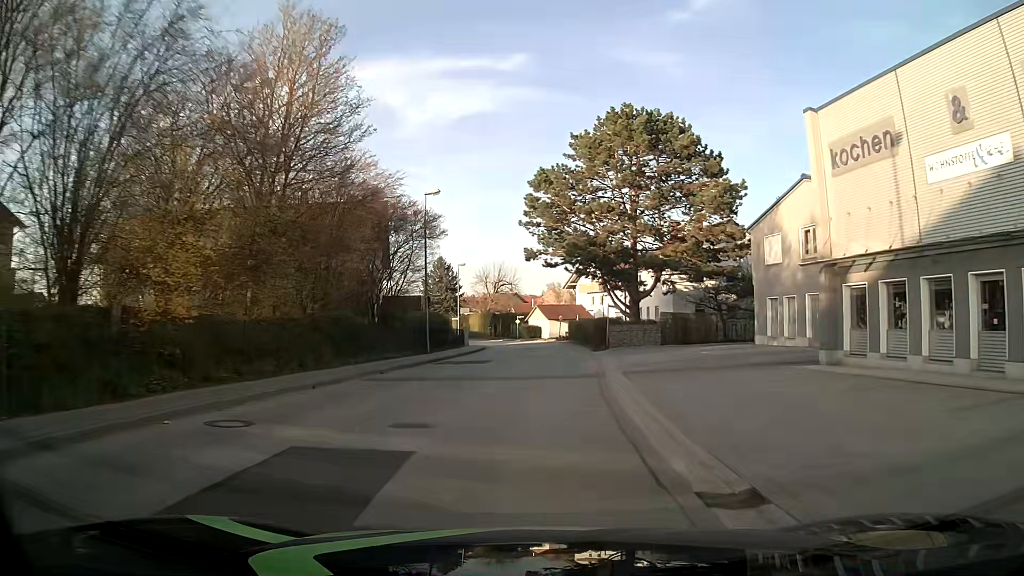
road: unclassified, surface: asphalt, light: Day
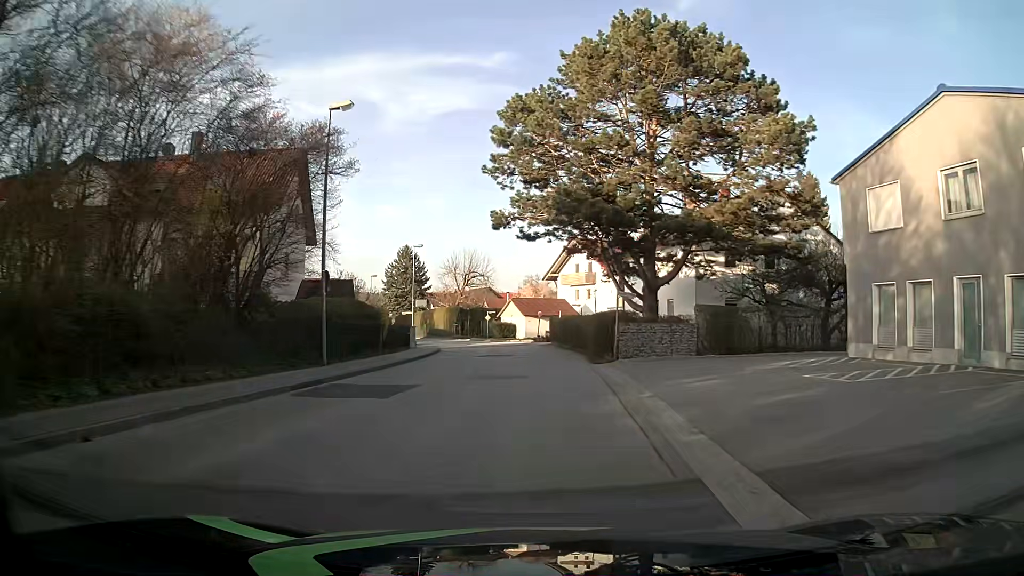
(+0.4, +13.5) m; +2°
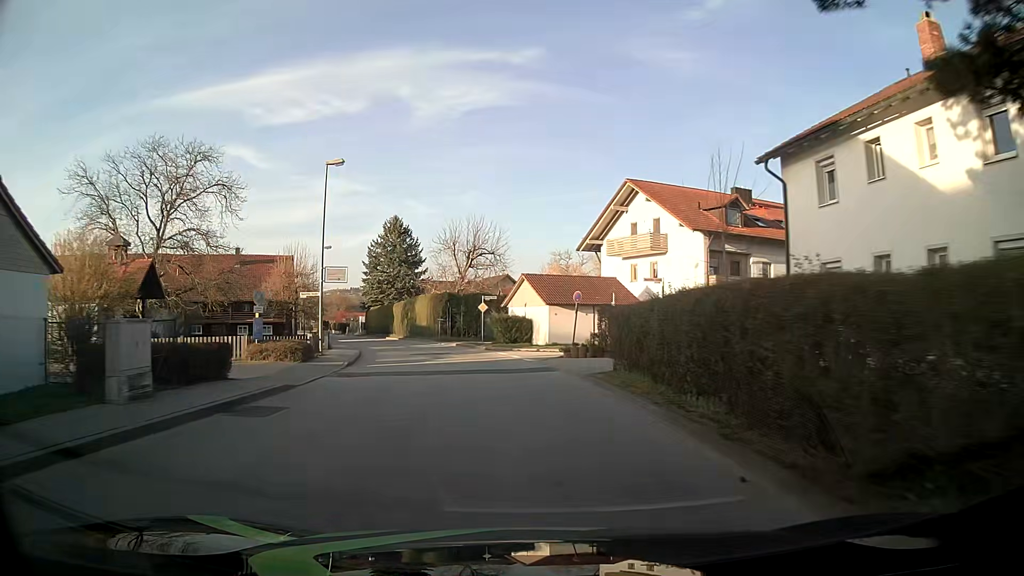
(+0.1, +28.7) m; -1°
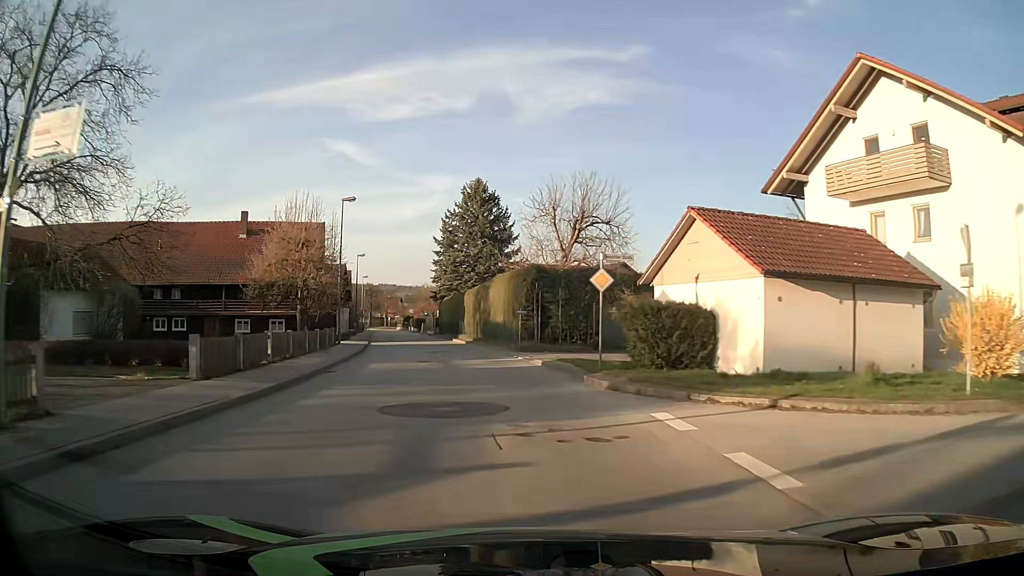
(-1.9, +22.1) m; -10°
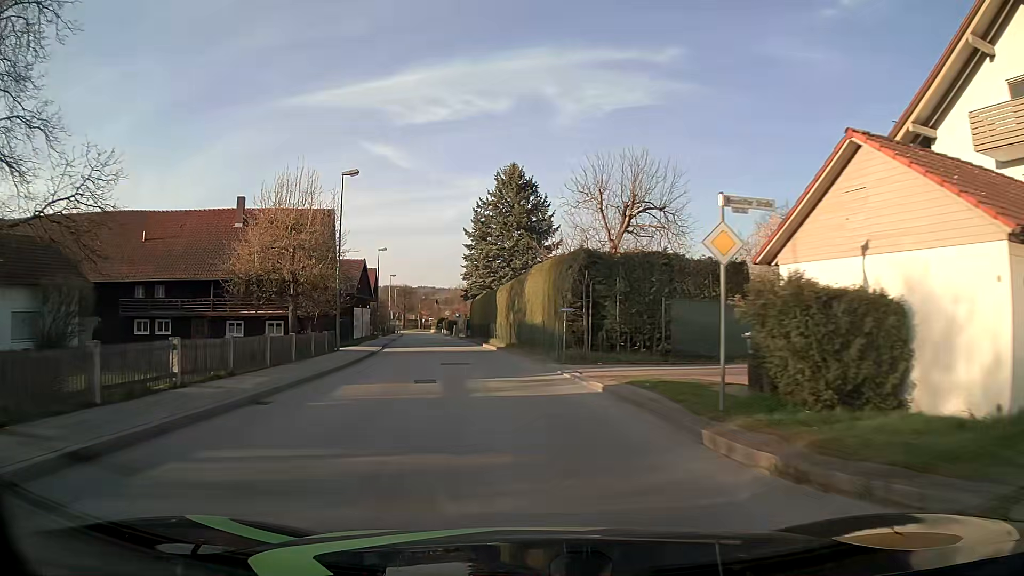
(-0.2, +7.5) m; -3°
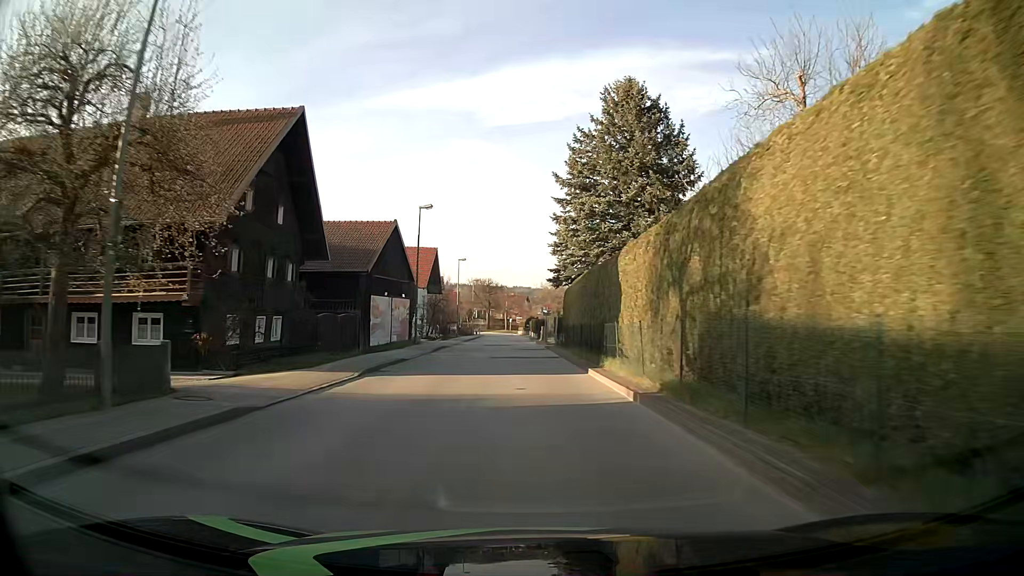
(-1.9, +22.5) m; -8°
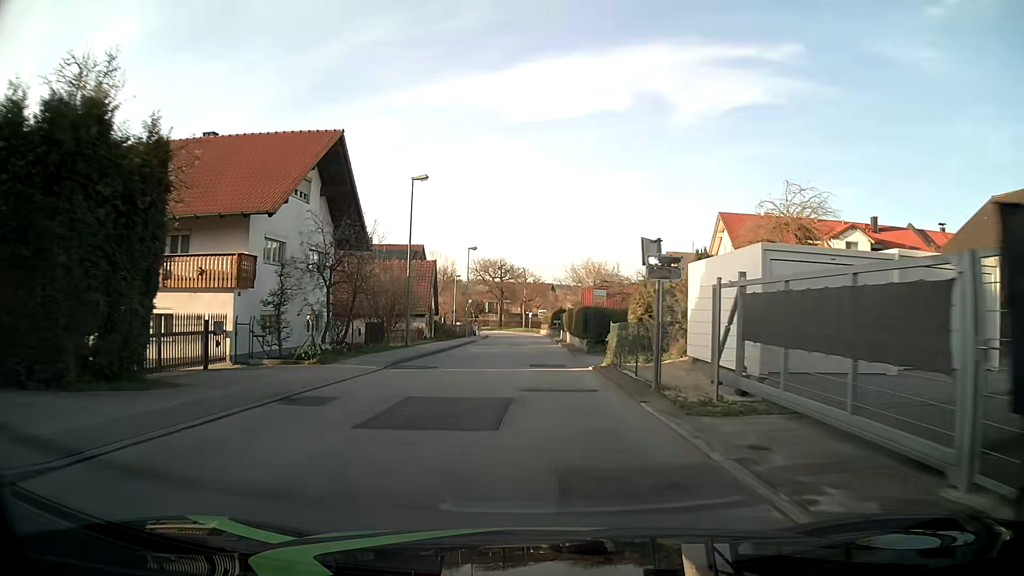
(-1.0, +38.1) m; -2°
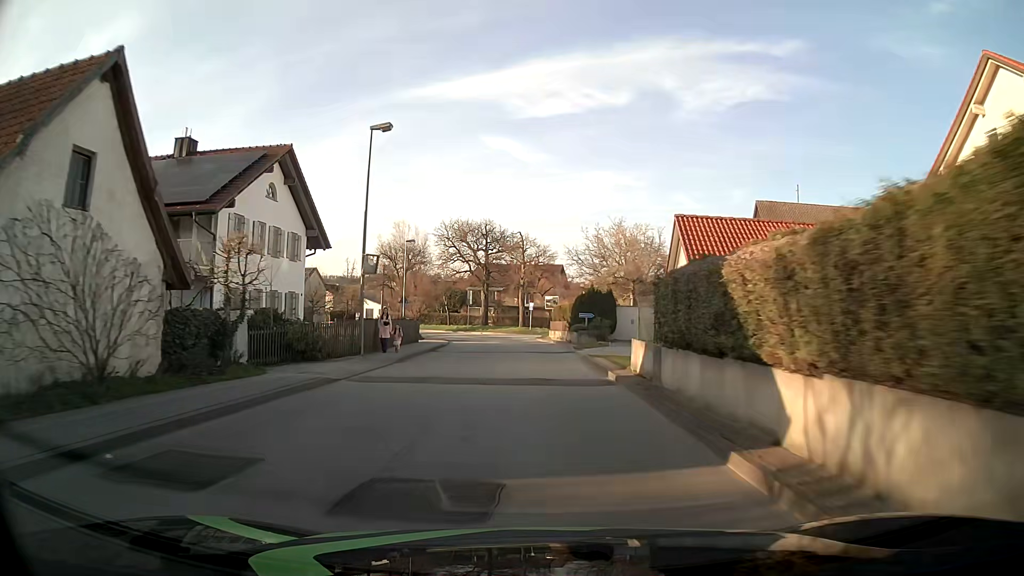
(+0.3, +38.3) m; +1°
(0, +10) (0, +20) (0, +30) (-1, +40) (-2, +50) (-5, +59) (-10, +68) (-16, +76) (-24, +82) (-34, +85) m
